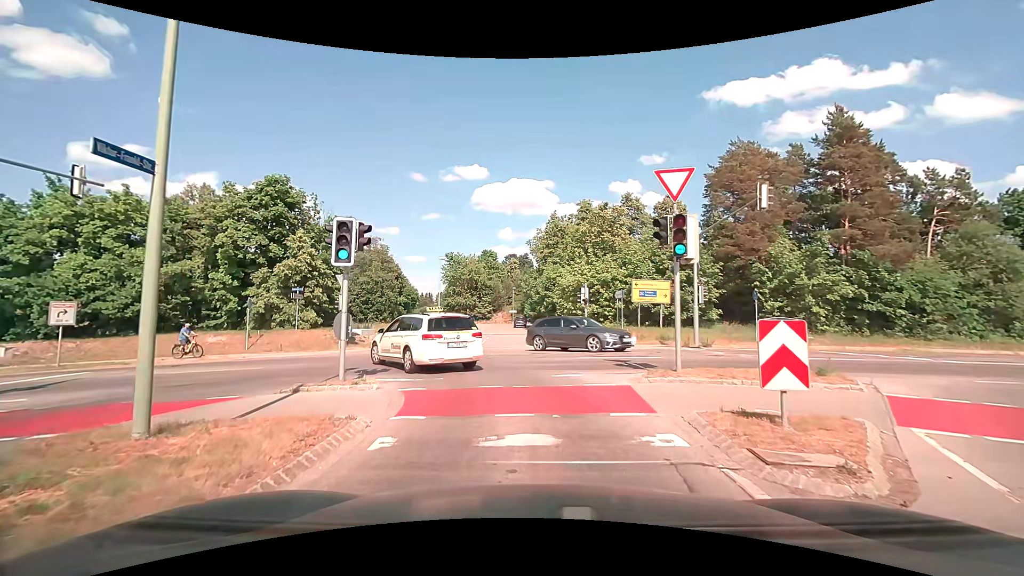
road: tertiary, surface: asphalt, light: Day
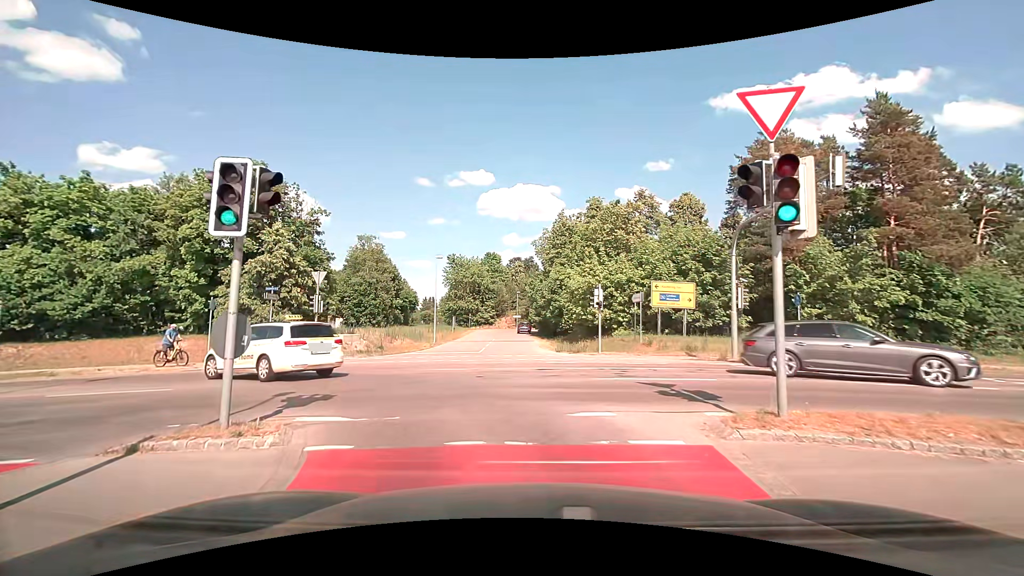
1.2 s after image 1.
(0.0, +4.1) m; 0°
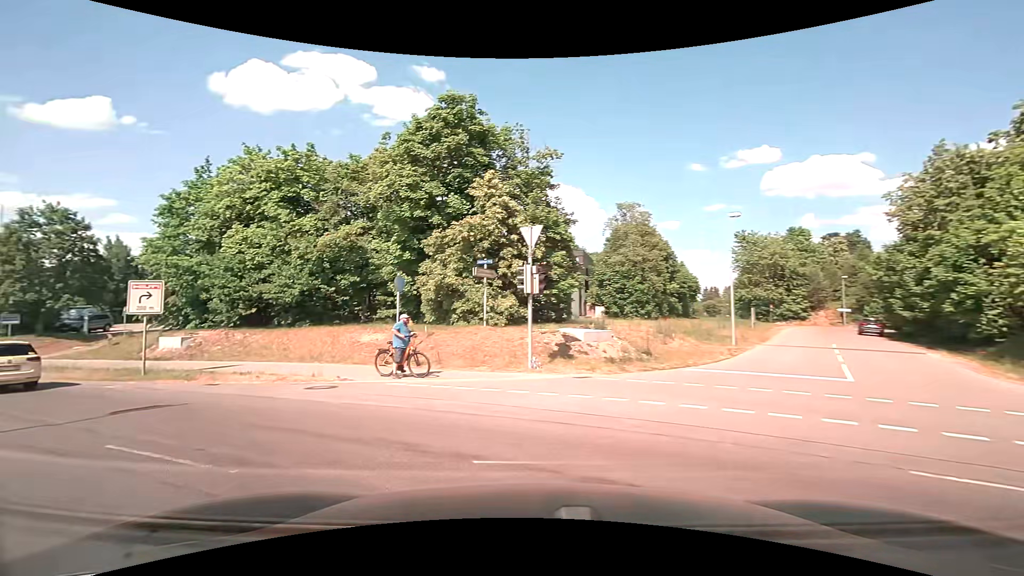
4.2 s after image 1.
(-2.3, +12.4) m; -29°
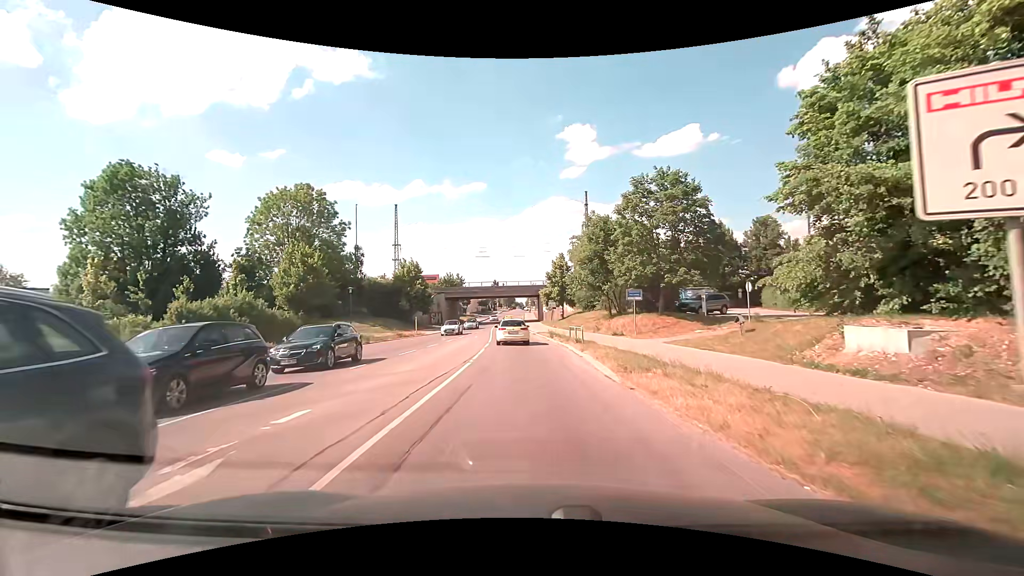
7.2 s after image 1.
(-10.3, +12.4) m; -63°
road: secondary
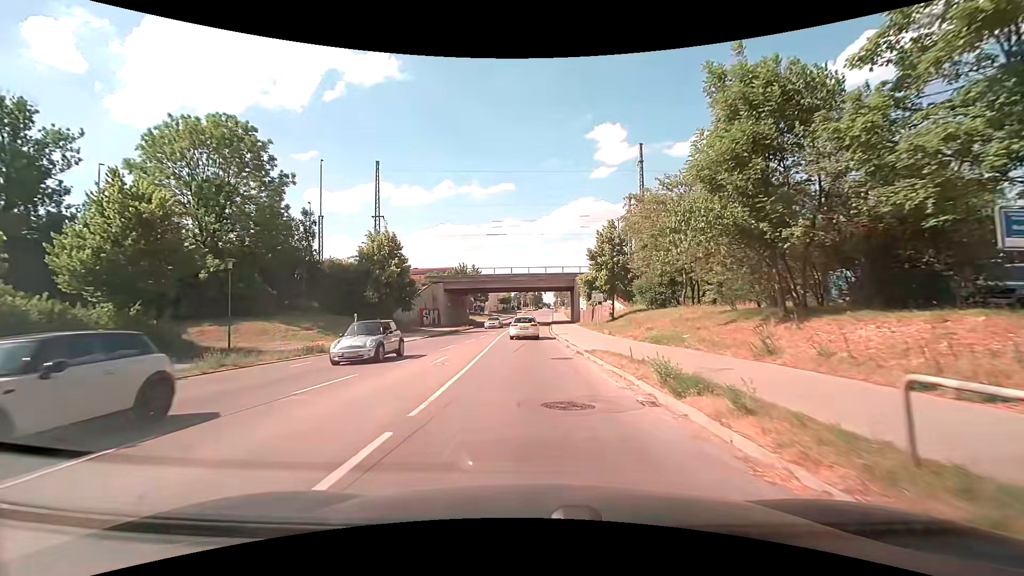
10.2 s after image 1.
(-0.7, +24.1) m; -3°
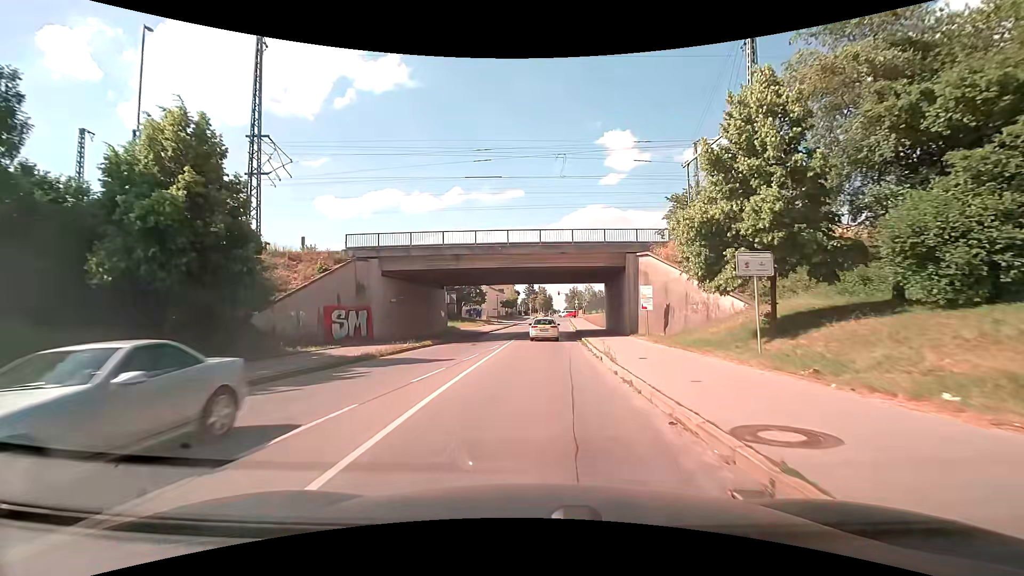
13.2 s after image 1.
(-0.7, +29.1) m; -1°
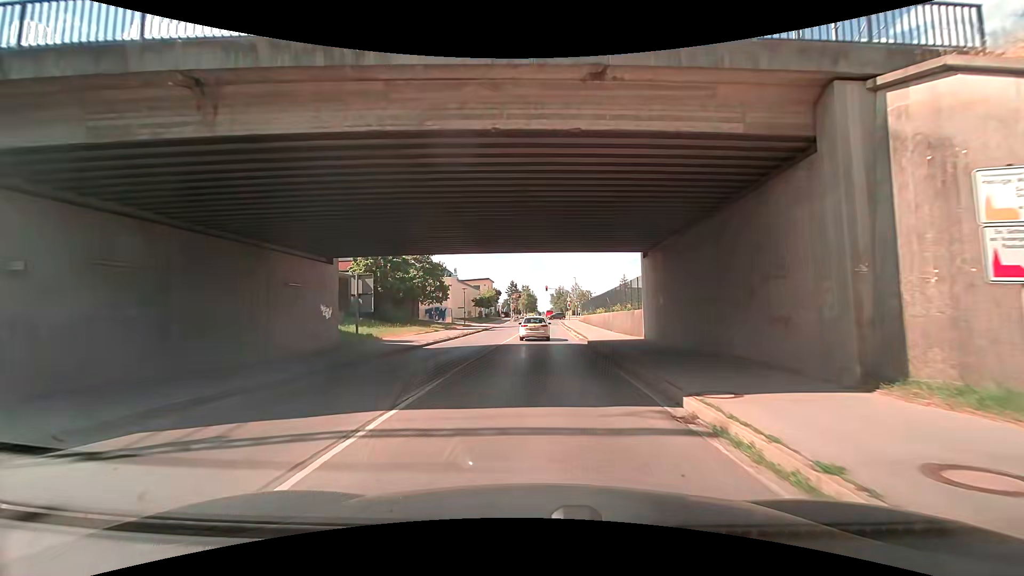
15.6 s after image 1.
(+0.3, +24.4) m; +2°
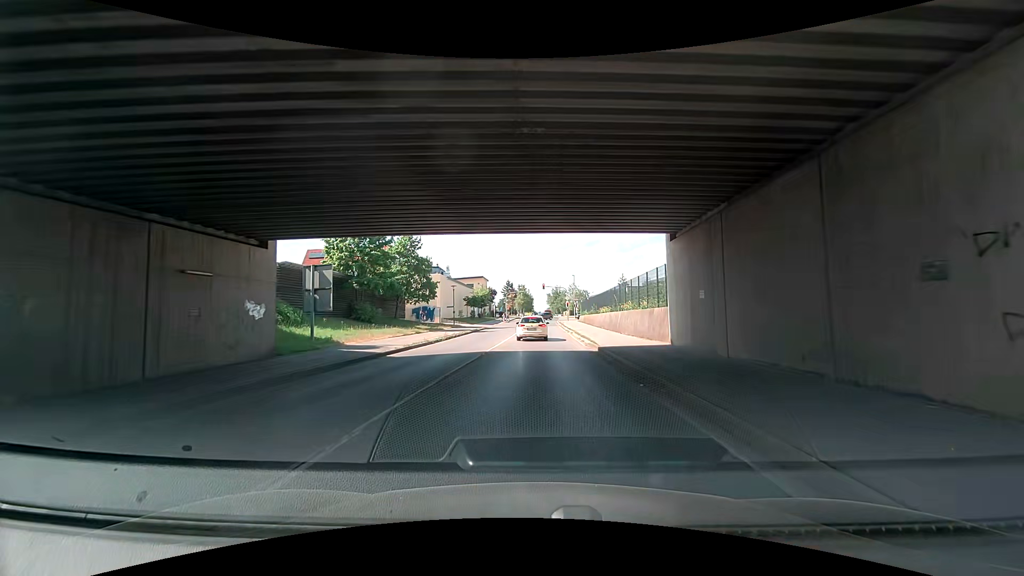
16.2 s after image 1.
(+0.1, +6.0) m; +1°
(0, +10) (-1, +20) (-1, +30) (0, +40) (0, +50) (0, +60) (0, +70) (+1, +80) (+1, +90) (+1, +100) m
